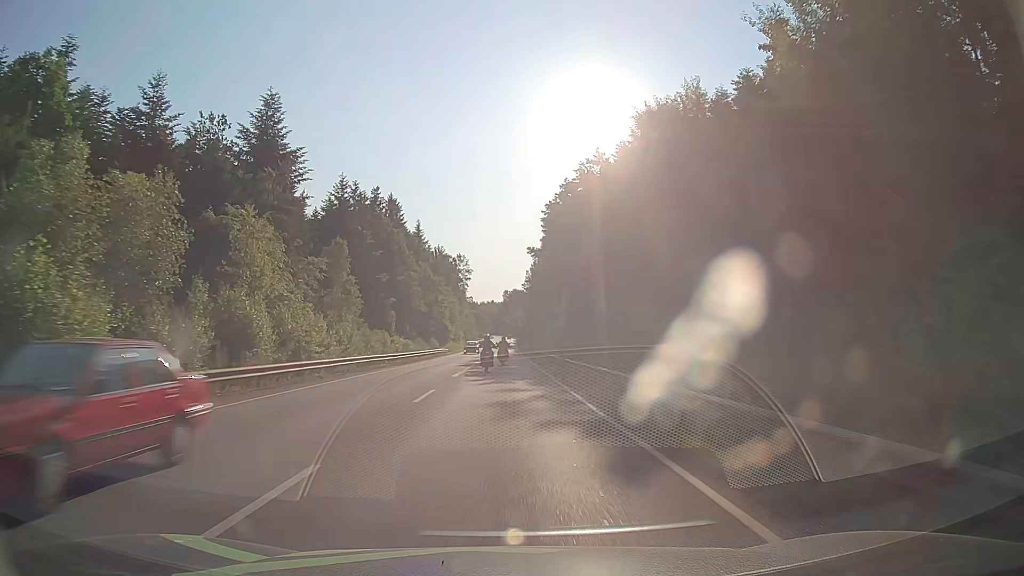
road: secondary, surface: asphalt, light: Day
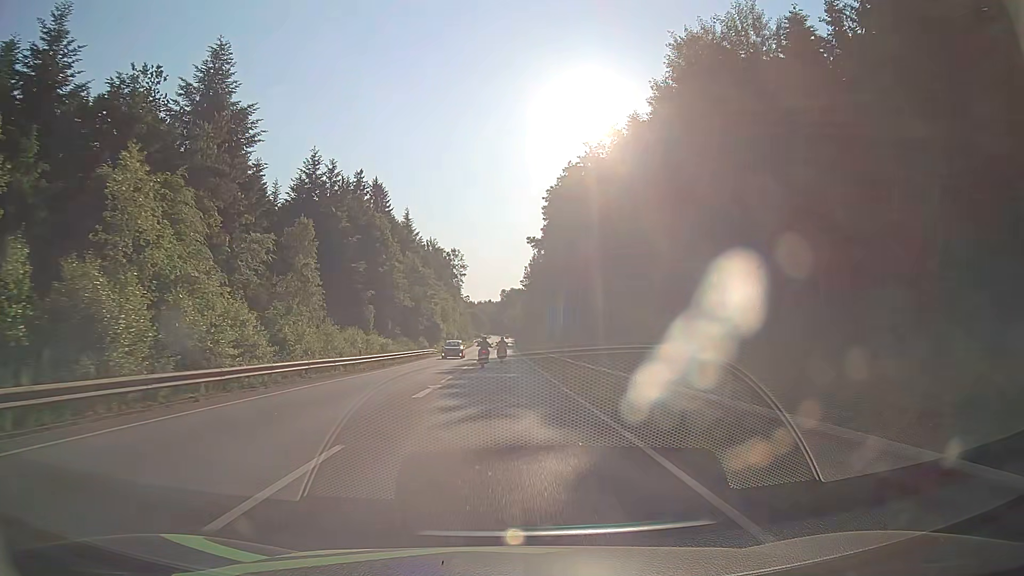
(+0.1, +10.8) m; 0°
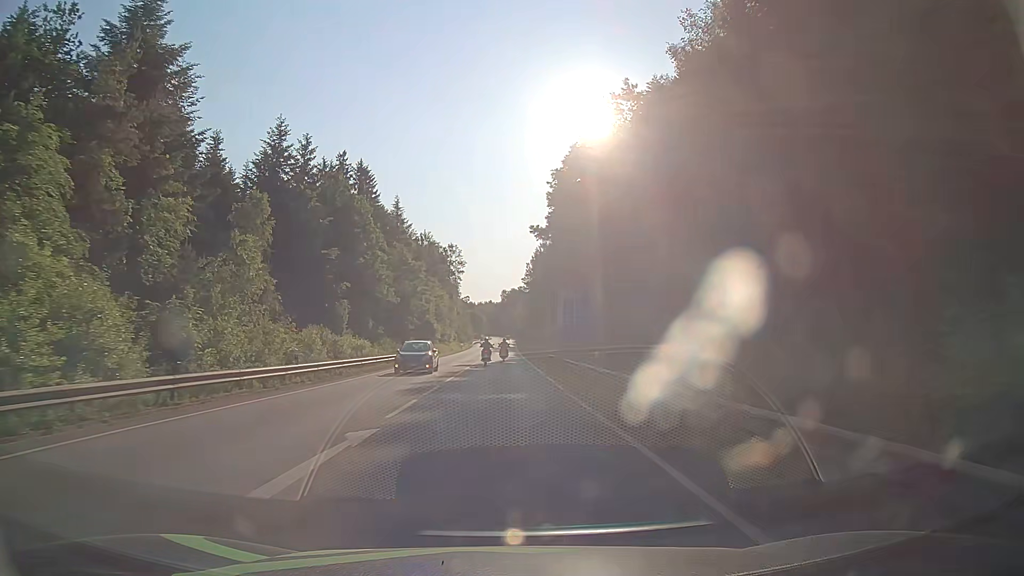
(0.0, +10.8) m; 0°
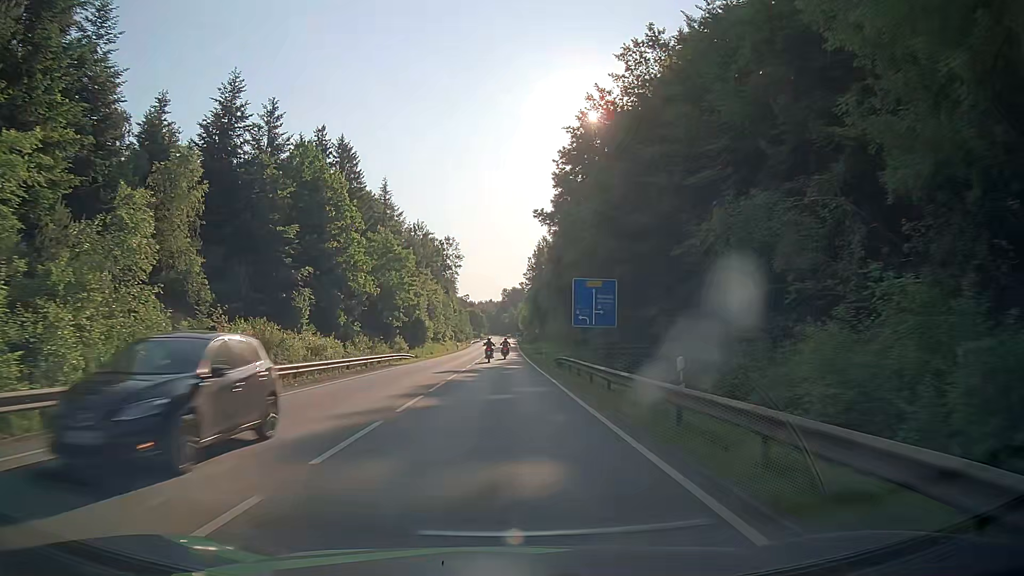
(0.0, +10.8) m; 0°
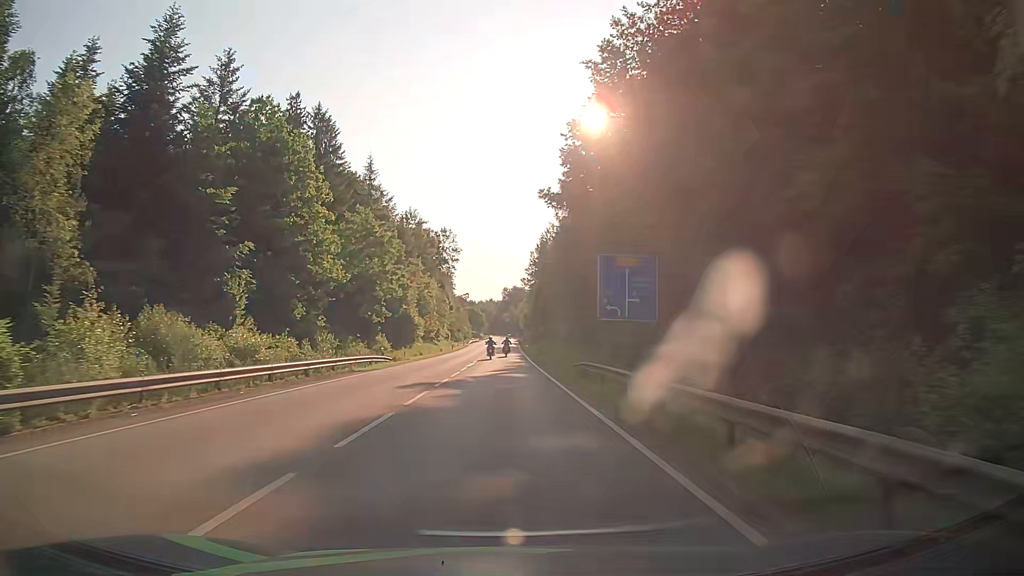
(0.0, +10.8) m; 0°
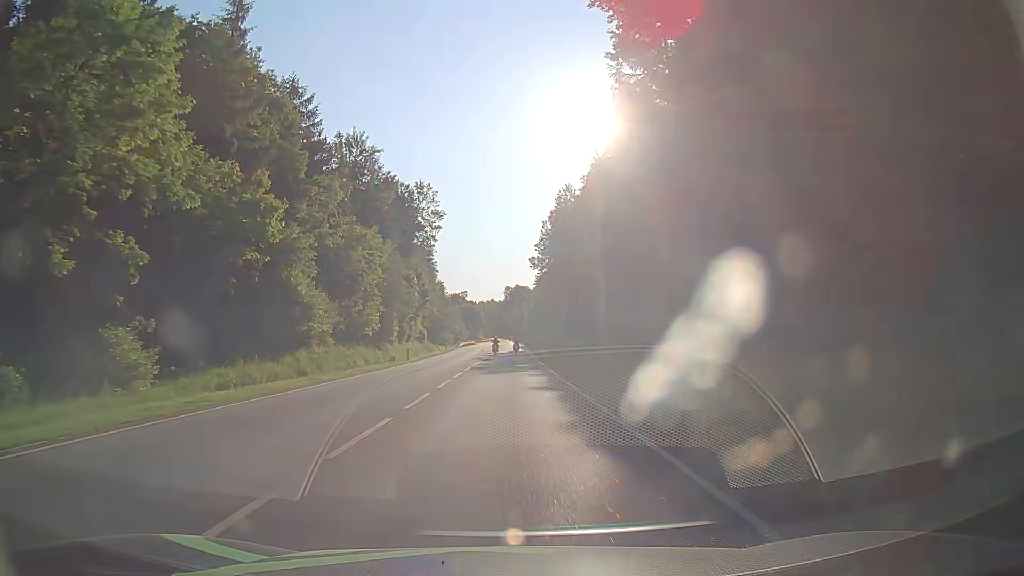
(-0.3, +43.1) m; 0°
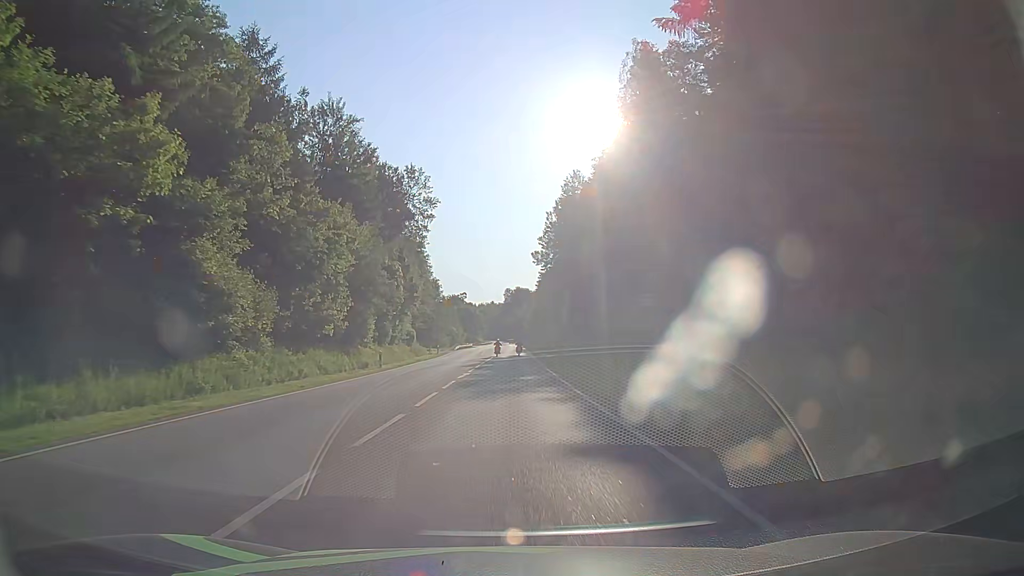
(-0.1, +10.8) m; -1°
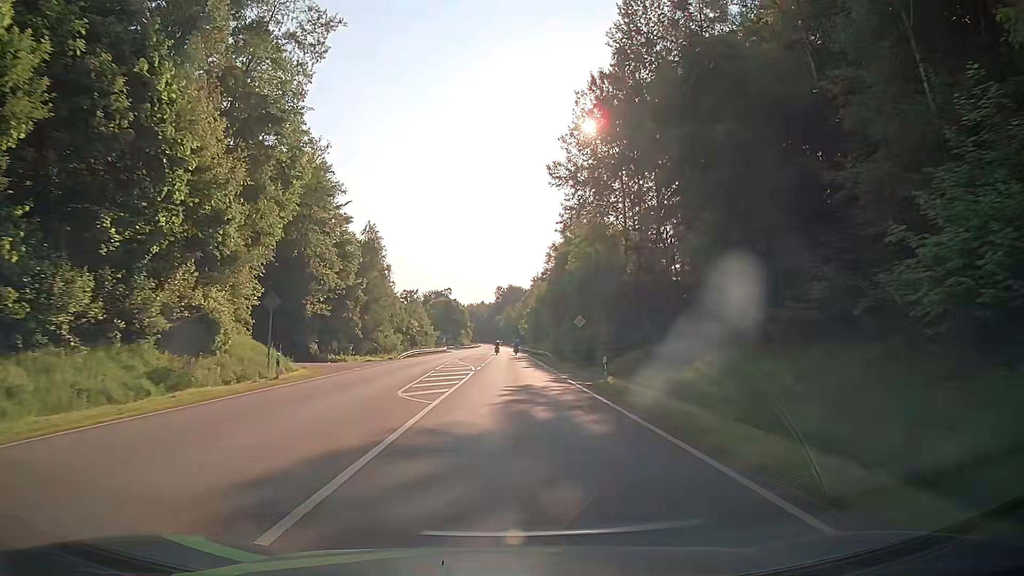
(+0.7, +53.6) m; +1°
(0, +10) (0, +20) (0, +30) (+1, +40) (+1, +50) (+1, +60) (+1, +70) (+1, +80) (+1, +90) (+1, +100) m
